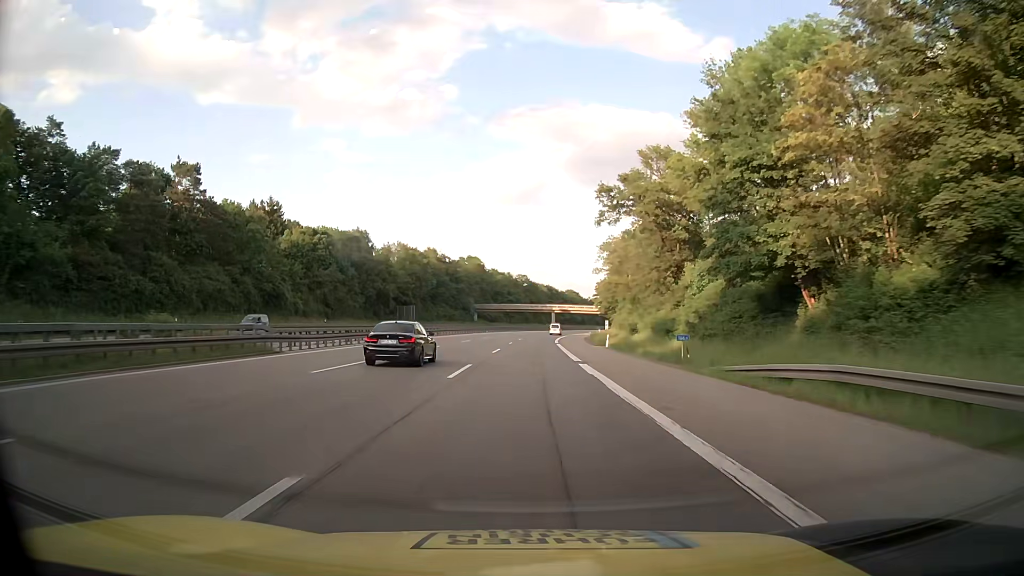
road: motorway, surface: asphalt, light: Day
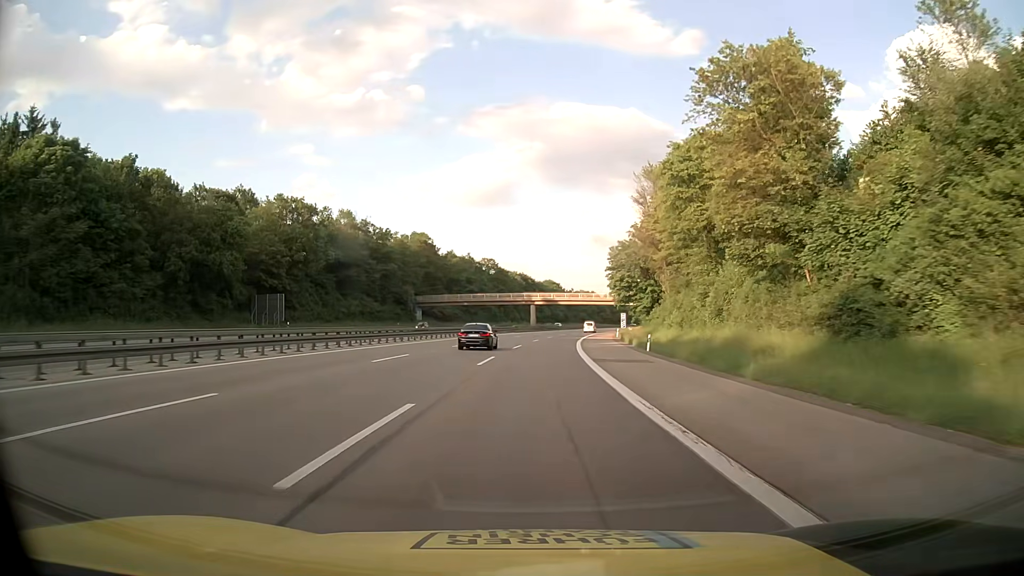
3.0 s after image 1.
(+2.1, +65.9) m; +4°
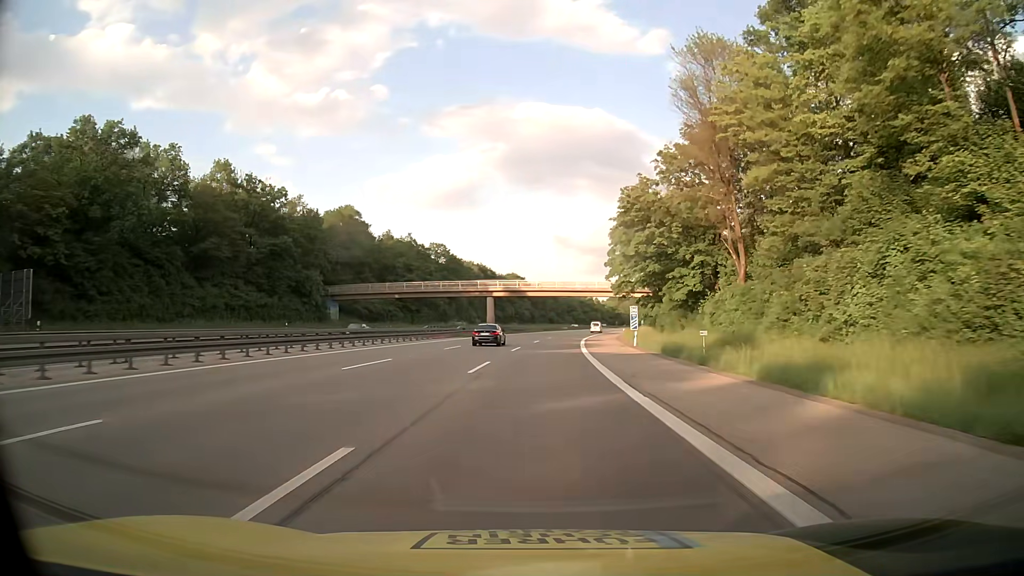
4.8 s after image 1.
(+1.0, +39.6) m; +3°
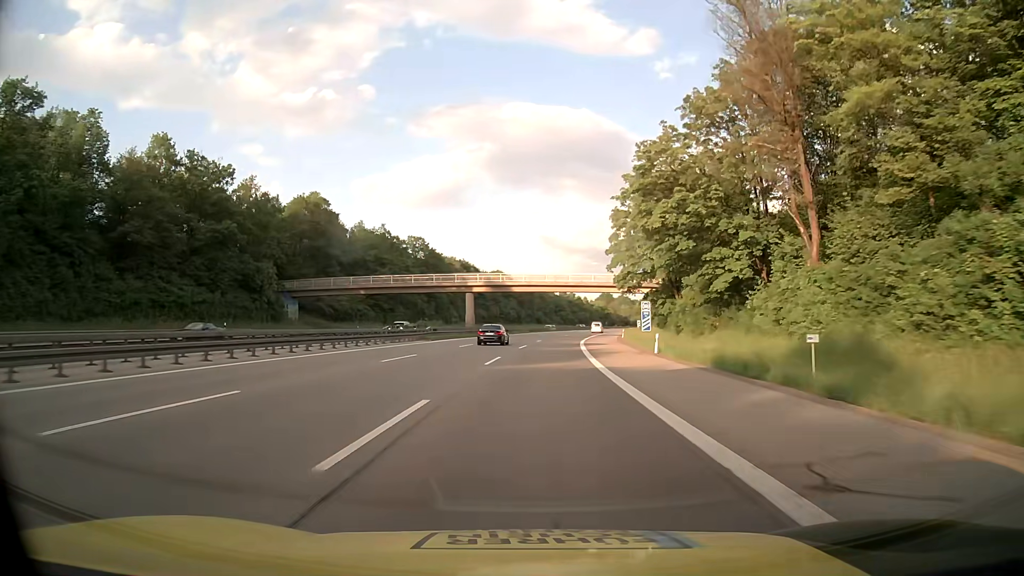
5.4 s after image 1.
(+0.2, +13.2) m; +1°
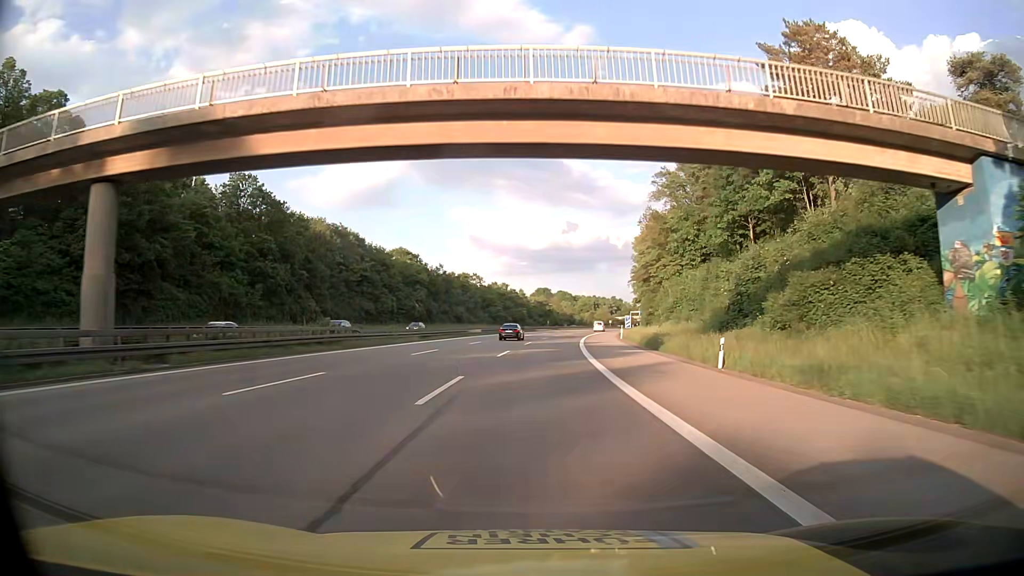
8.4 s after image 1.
(+3.4, +65.8) m; +6°
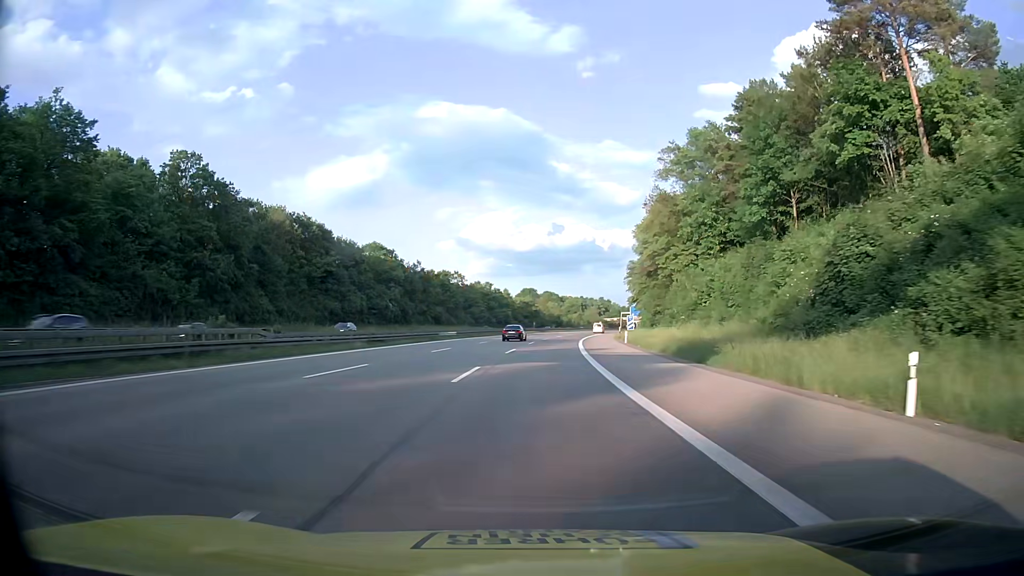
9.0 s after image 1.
(+0.1, +13.2) m; +2°
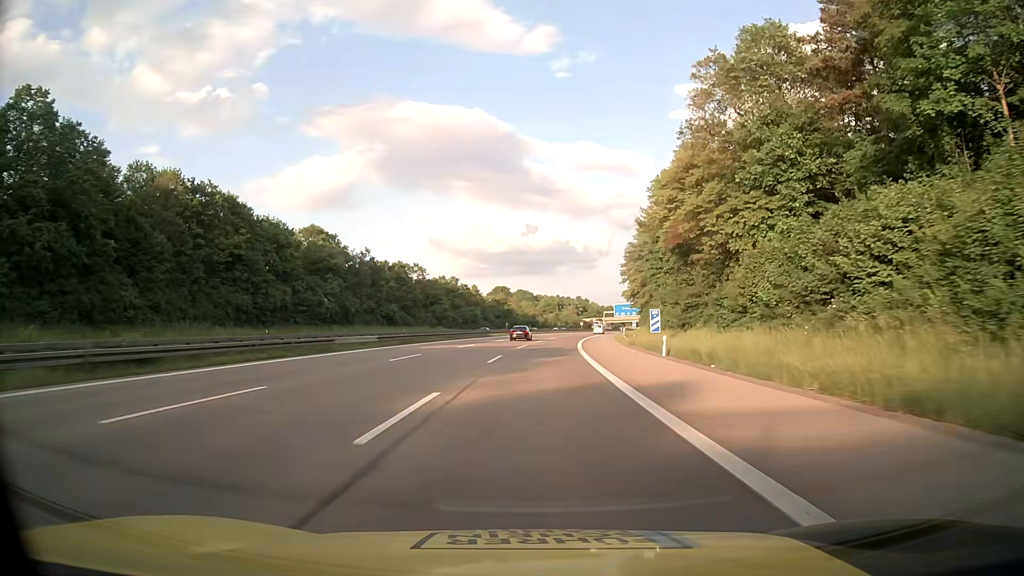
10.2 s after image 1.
(+0.4, +26.4) m; +2°
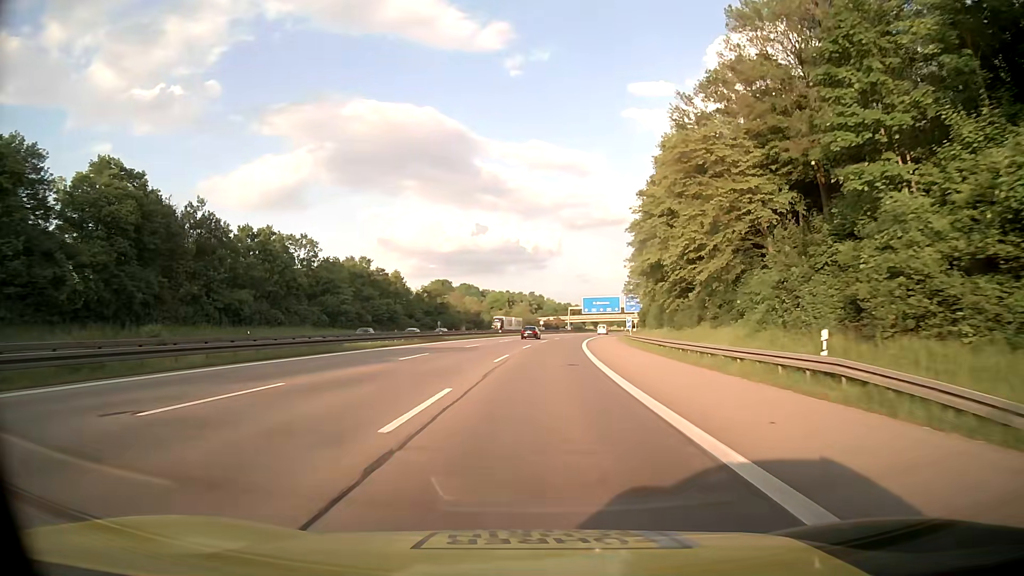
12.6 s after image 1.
(+1.8, +52.7) m; +4°
(0, +10) (0, +20) (+1, +30) (+1, +40) (+2, +50) (+3, +60) (+4, +70) (+5, +80) (+6, +90) (+8, +100) m
